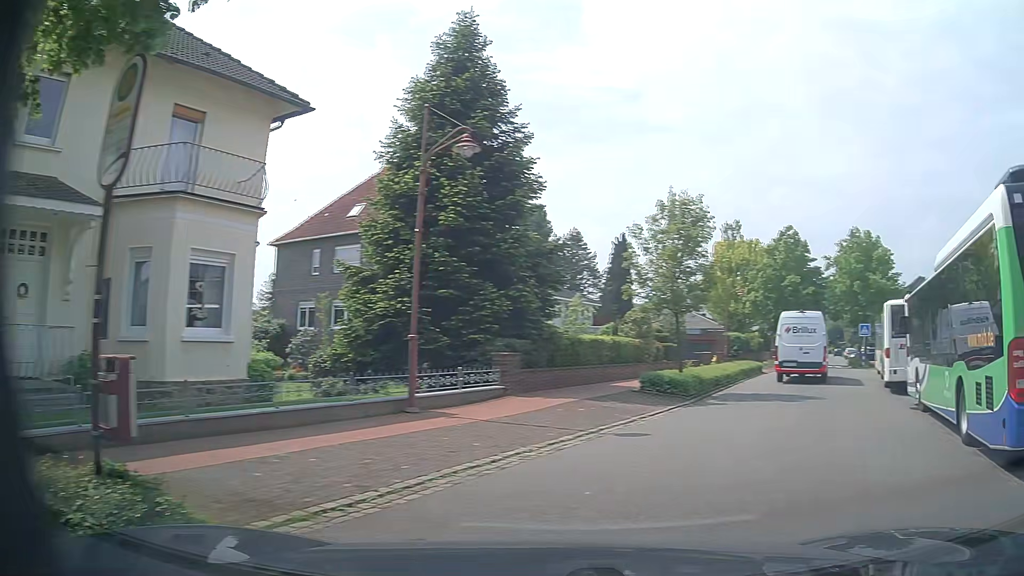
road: residential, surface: asphalt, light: Day
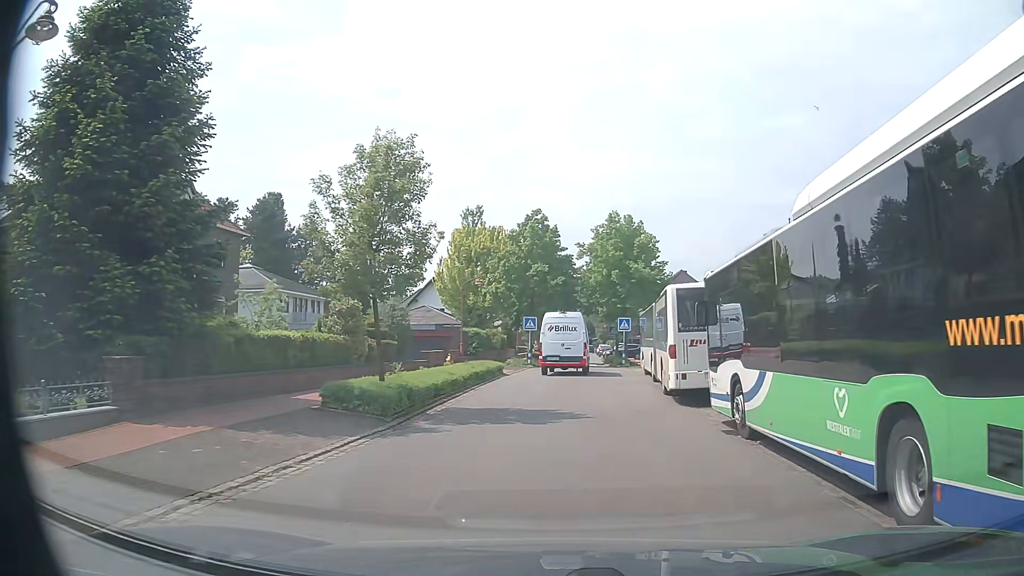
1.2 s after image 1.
(+1.4, +5.5) m; +22°
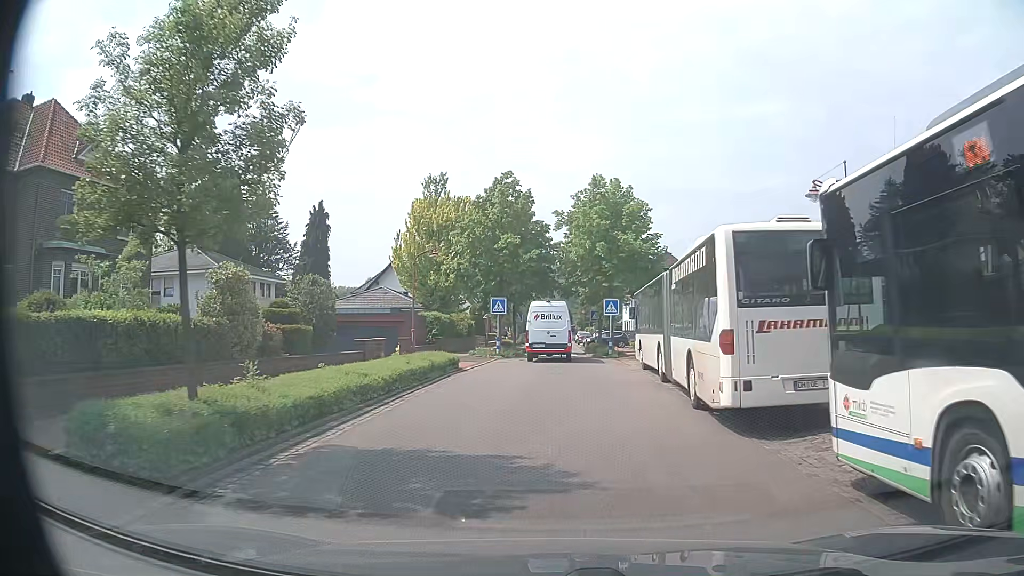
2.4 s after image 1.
(+0.2, +7.2) m; +2°
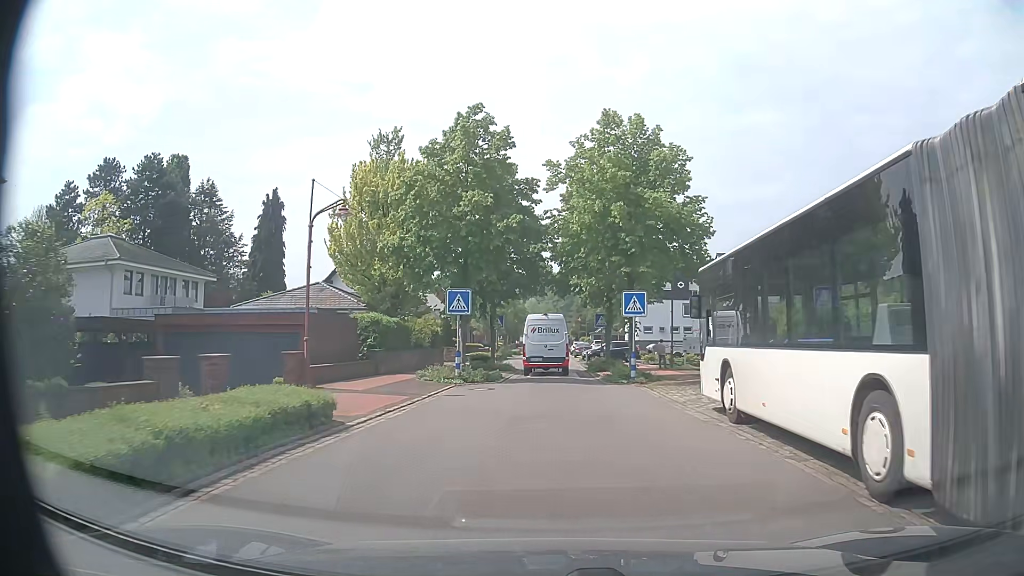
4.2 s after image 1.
(+0.1, +13.0) m; +1°
